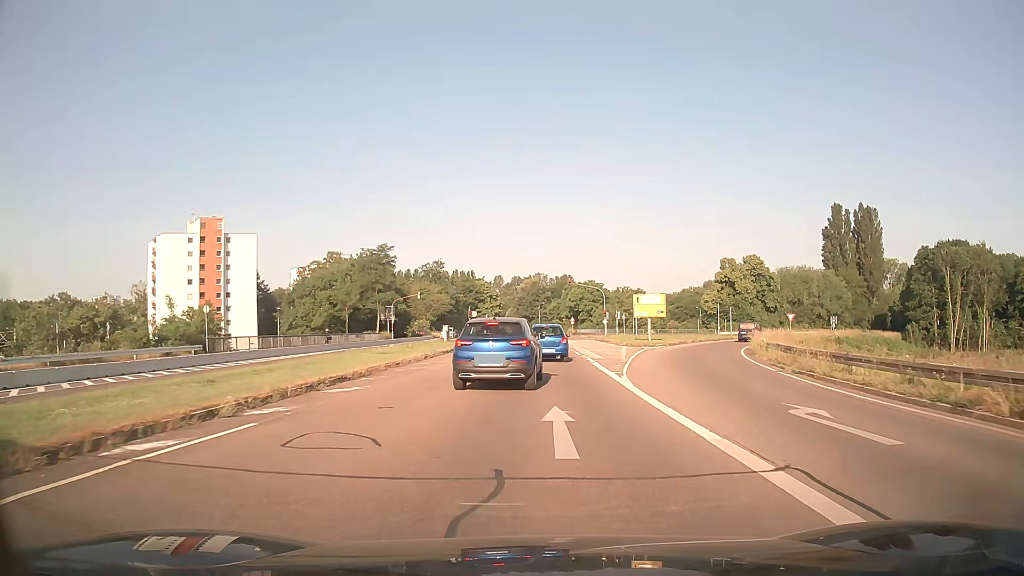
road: secondary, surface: asphalt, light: Day
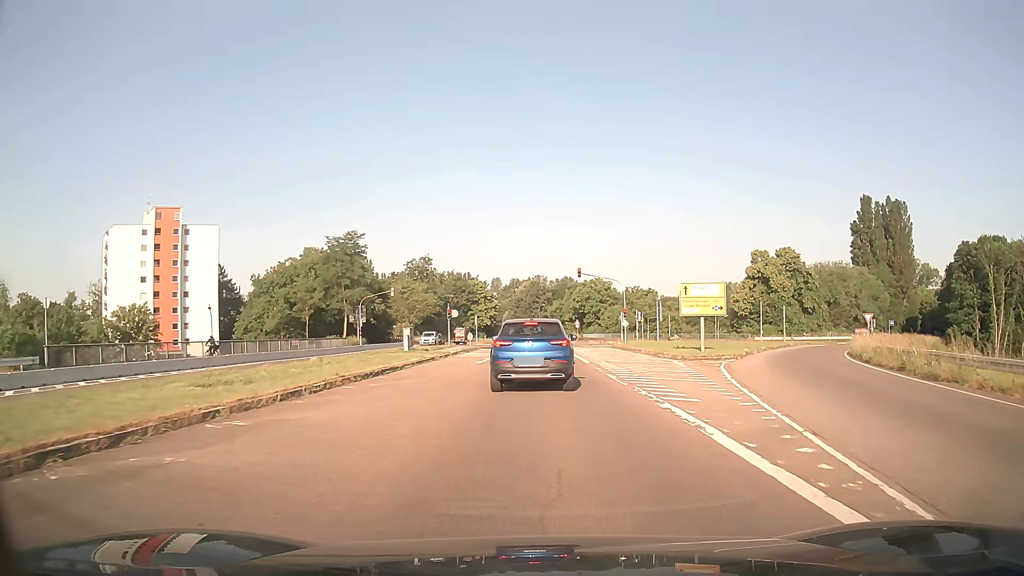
(0.0, +17.2) m; 0°
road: secondary_link
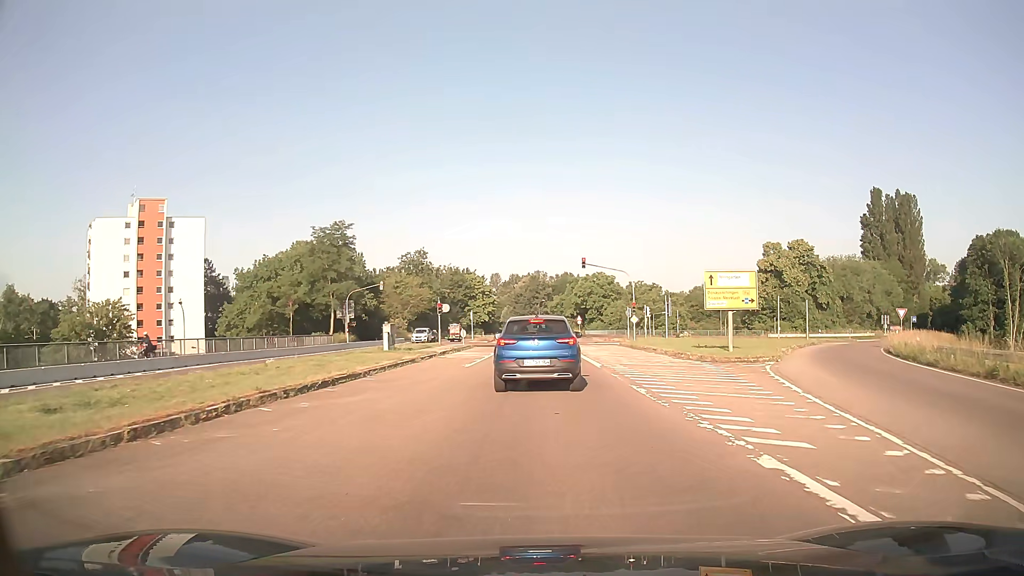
(0.0, +5.3) m; 0°
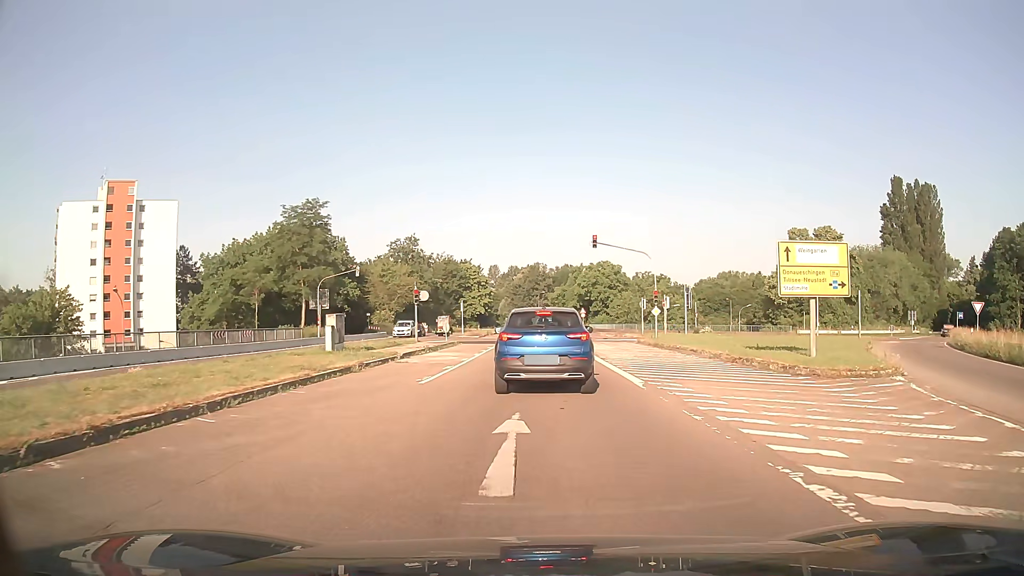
(0.0, +9.5) m; 0°
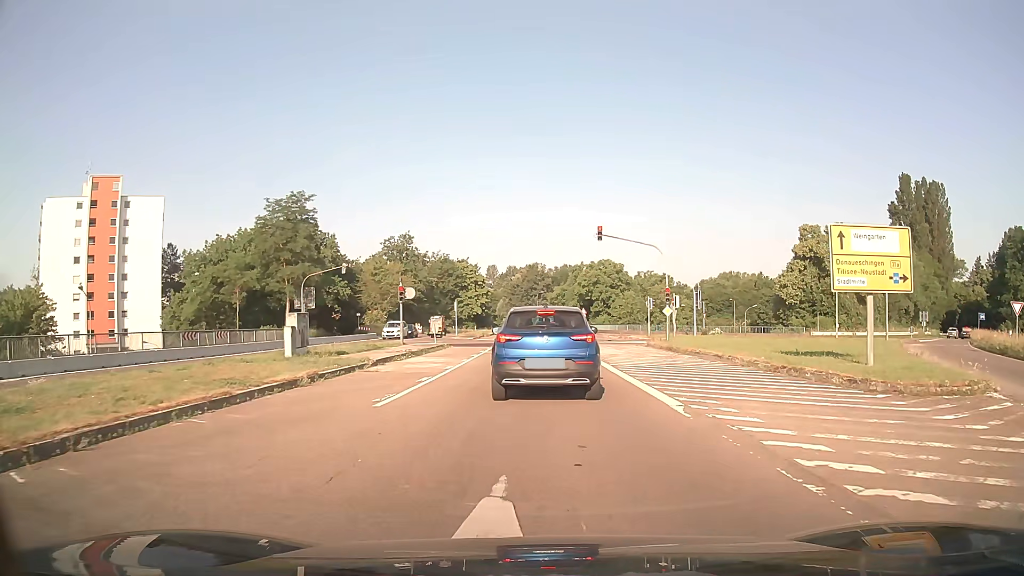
(0.0, +4.0) m; 0°
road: trunk_link
